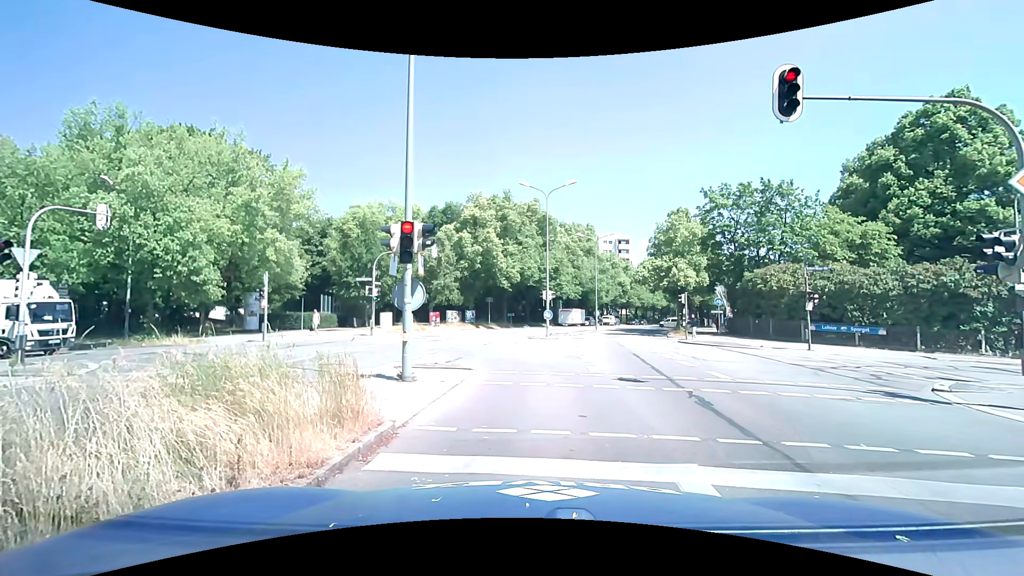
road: secondary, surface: asphalt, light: Day
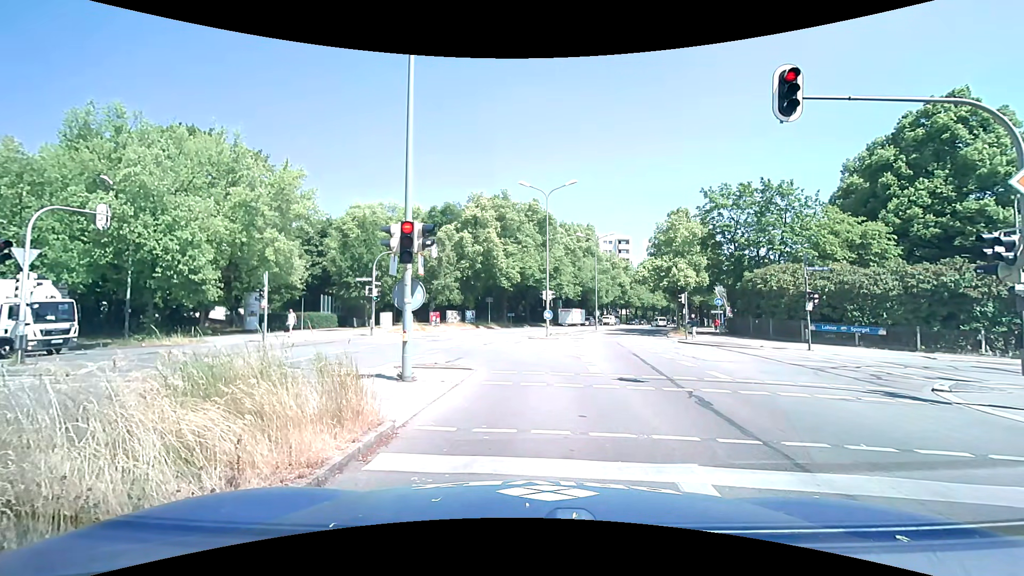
(0.0, 0.0) m; 0°
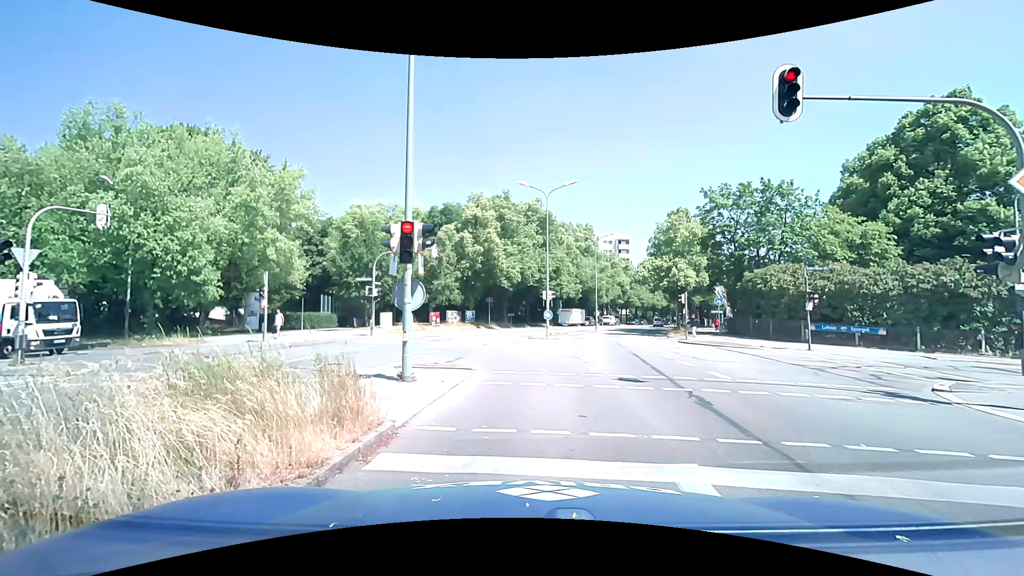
(0.0, 0.0) m; 0°
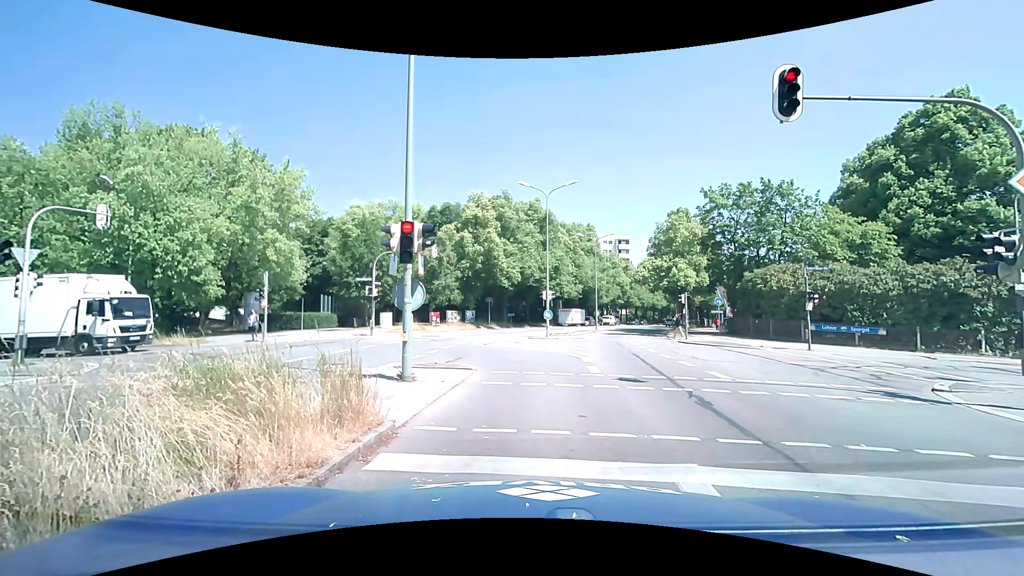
(0.0, 0.0) m; 0°
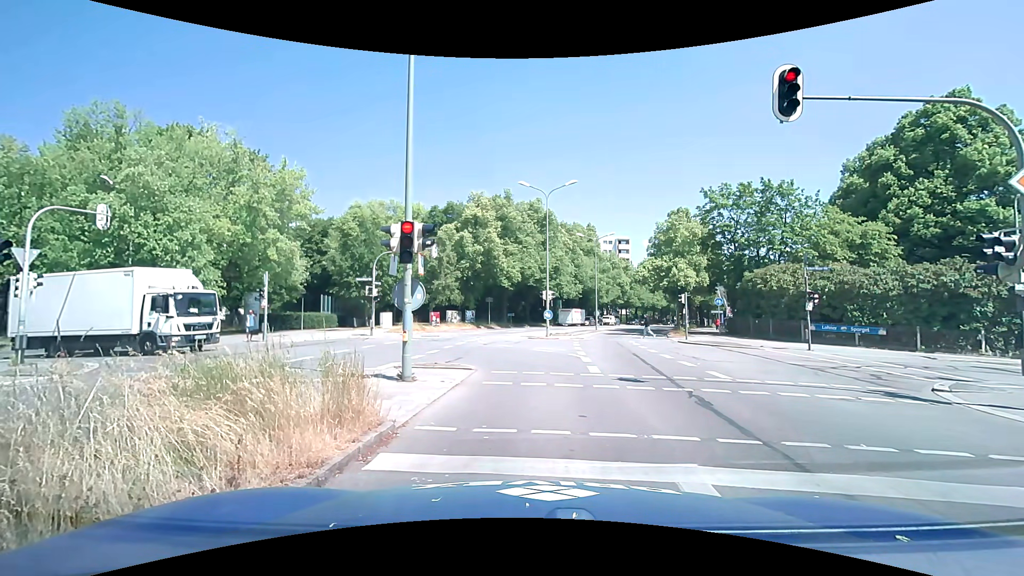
(0.0, 0.0) m; 0°
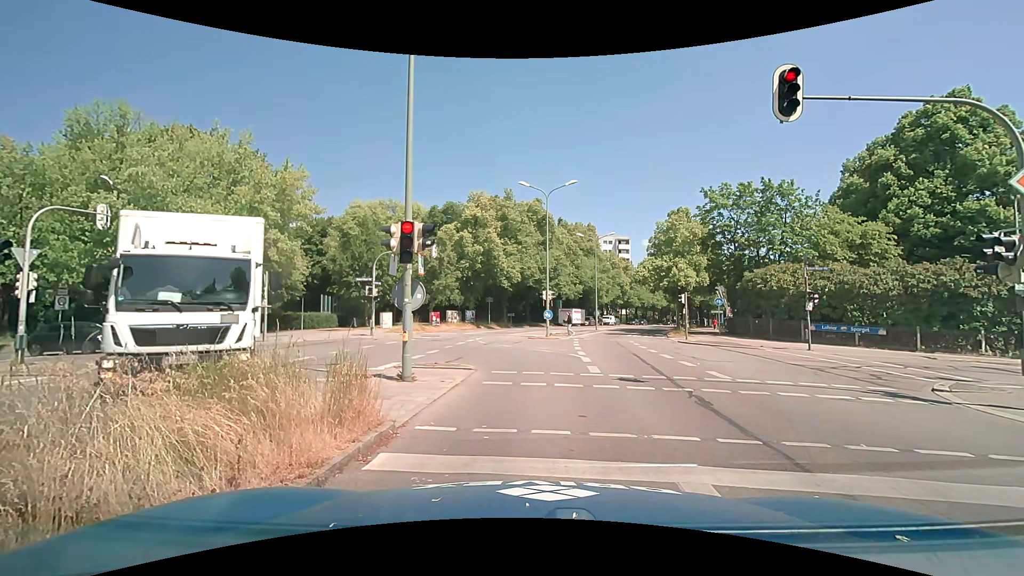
(0.0, 0.0) m; 0°
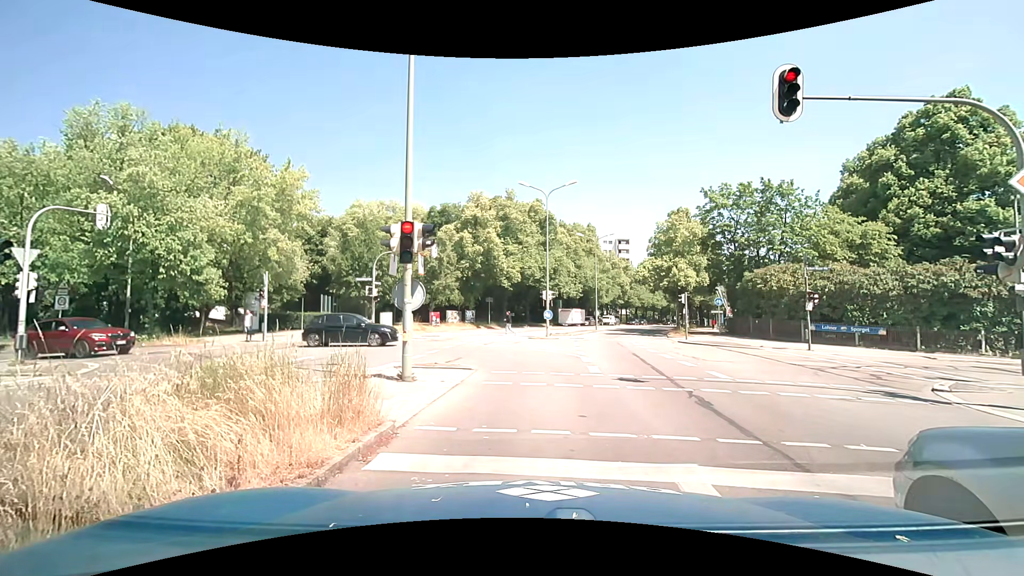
(0.0, 0.0) m; 0°
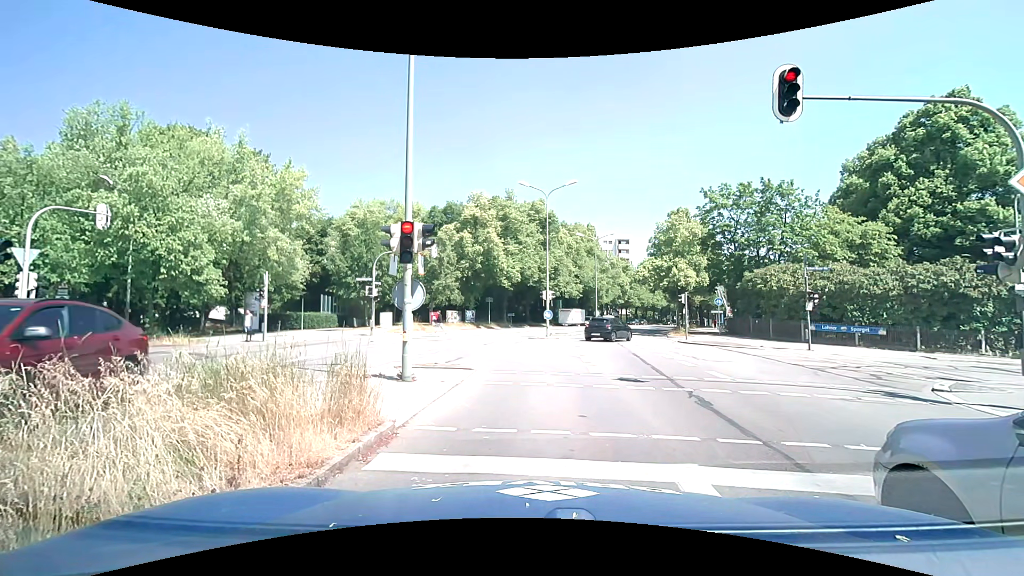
(0.0, 0.0) m; 0°
(0, +10) (-1, +20) (-9, +25) (-19, +27) (-29, +28) (-39, +29) (-49, +30) (-59, +30) (-69, +31) (-79, +32) m
